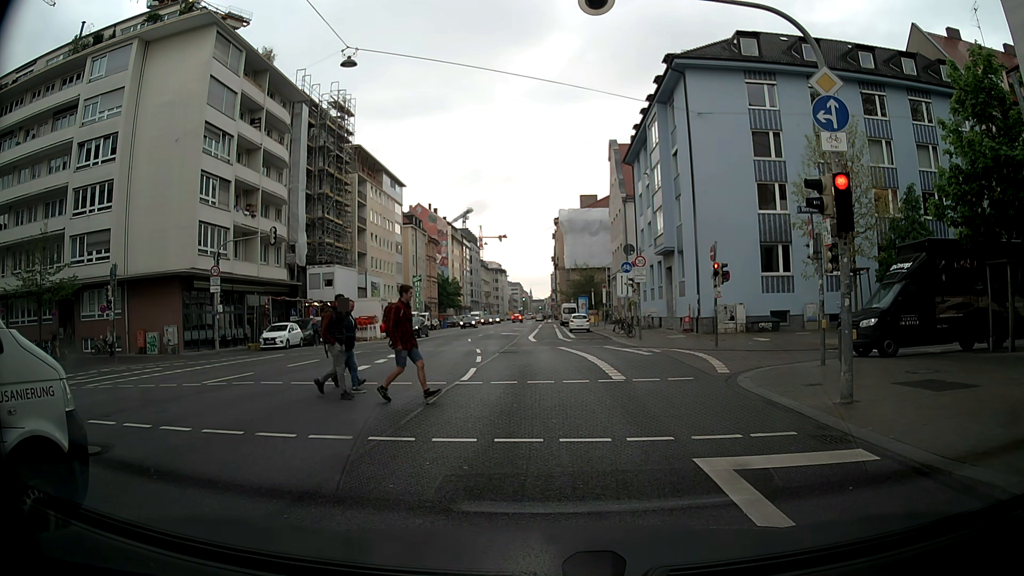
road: secondary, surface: asphalt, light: Day
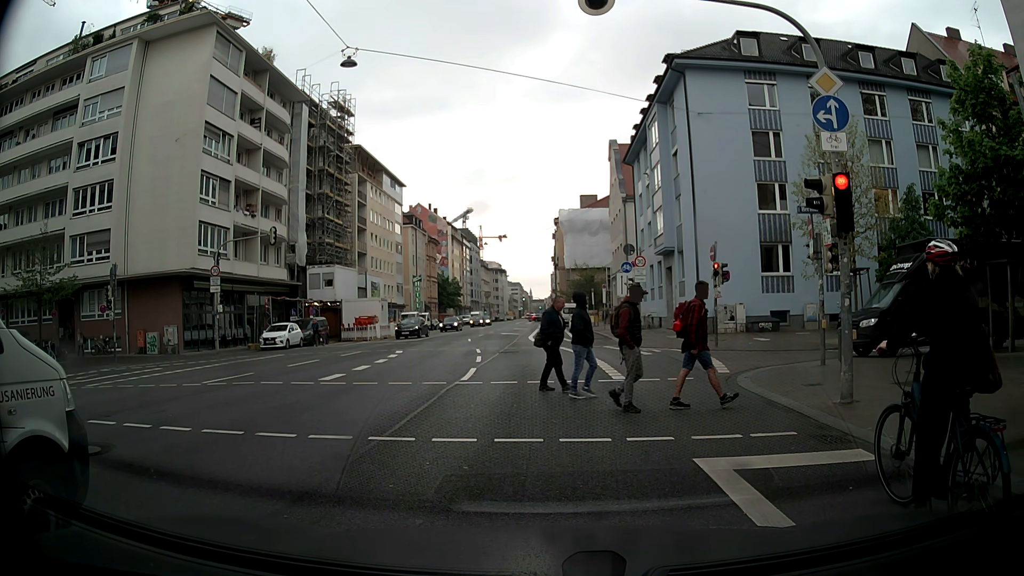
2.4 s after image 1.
(0.0, 0.0) m; 0°
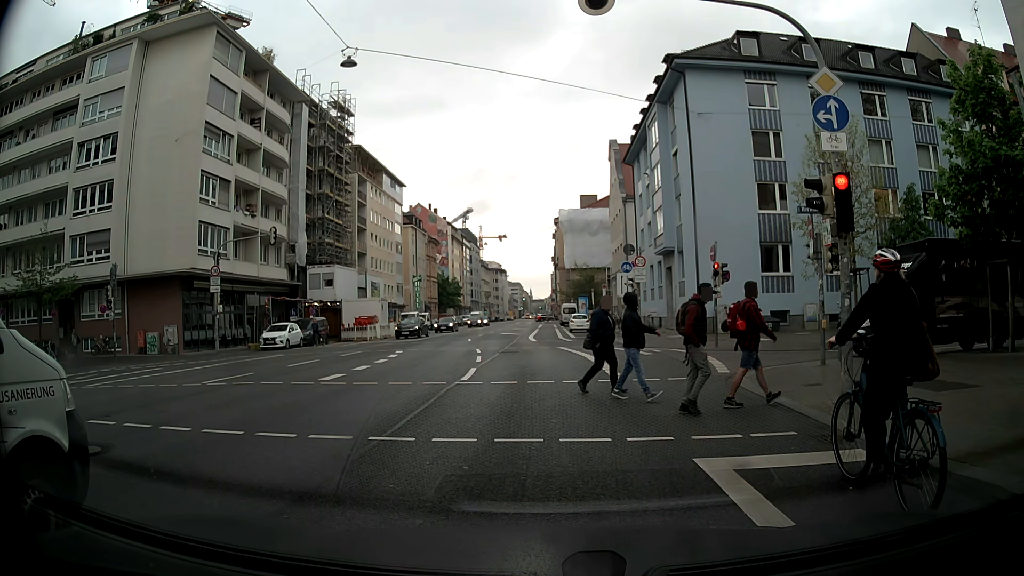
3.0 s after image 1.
(0.0, 0.0) m; 0°
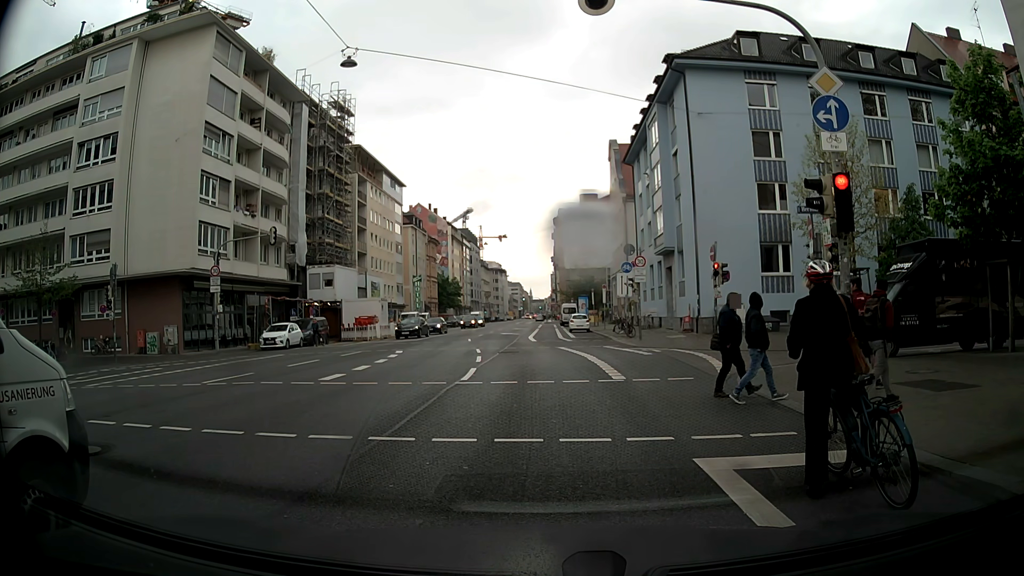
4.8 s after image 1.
(0.0, 0.0) m; 0°
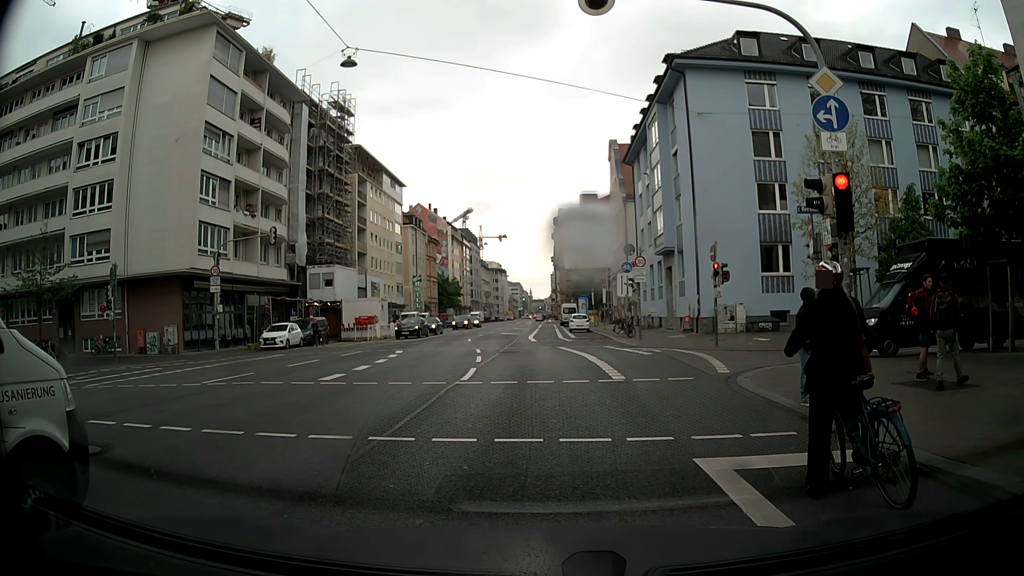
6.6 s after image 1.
(0.0, 0.0) m; 0°
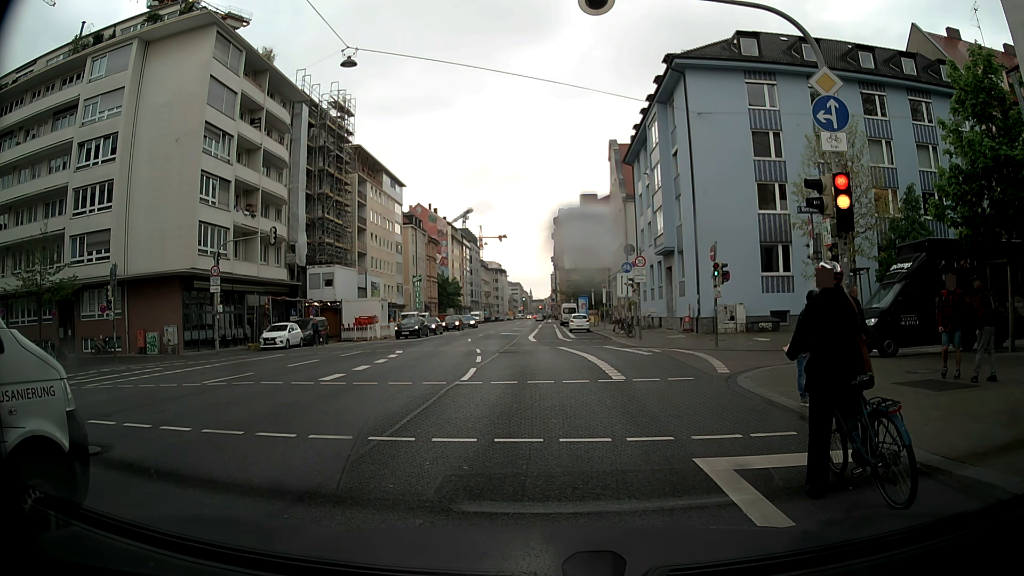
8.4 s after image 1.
(0.0, 0.0) m; 0°
